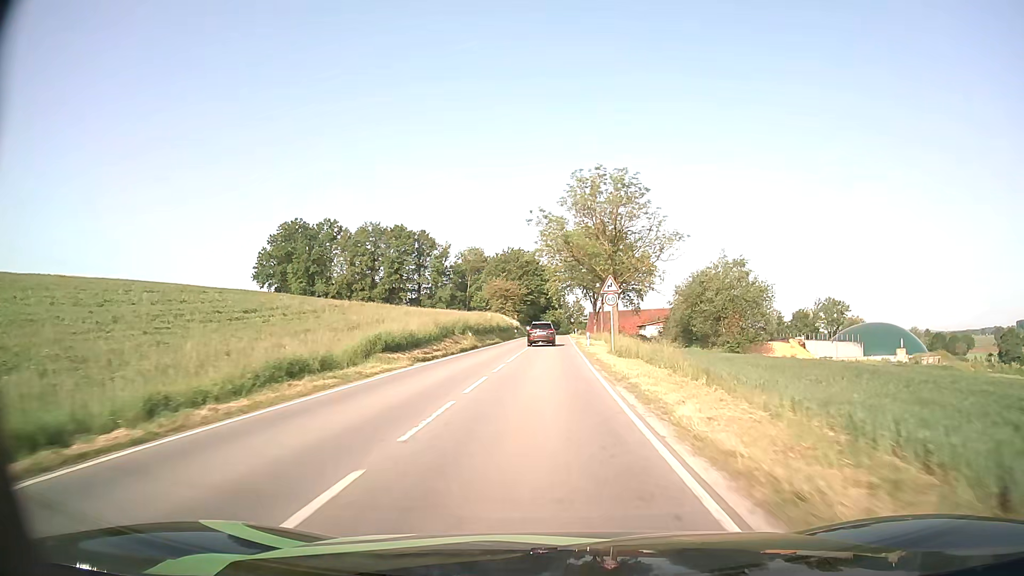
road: secondary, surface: asphalt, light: Day
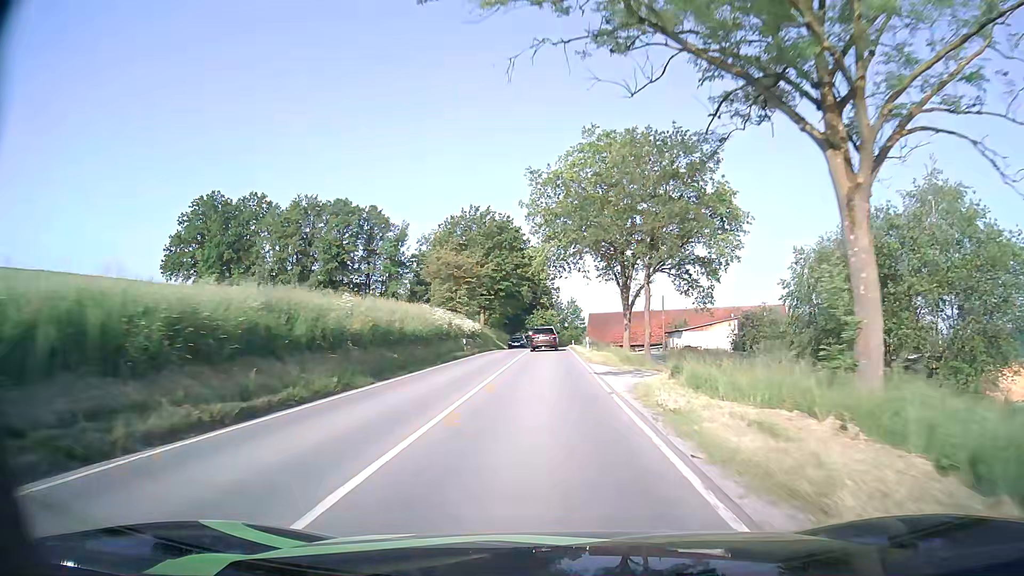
(+0.4, +44.3) m; +1°
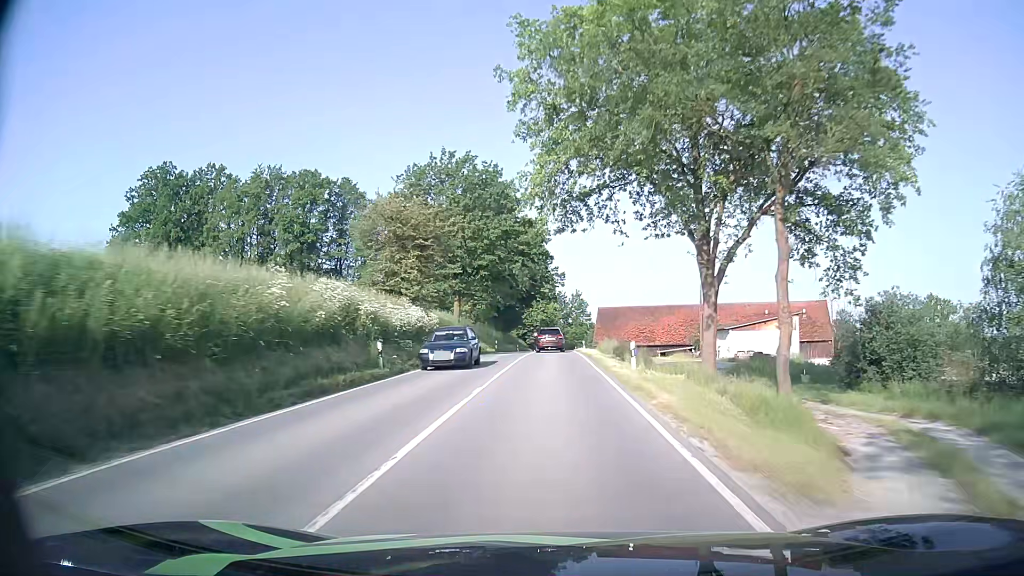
(0.0, +21.7) m; 0°
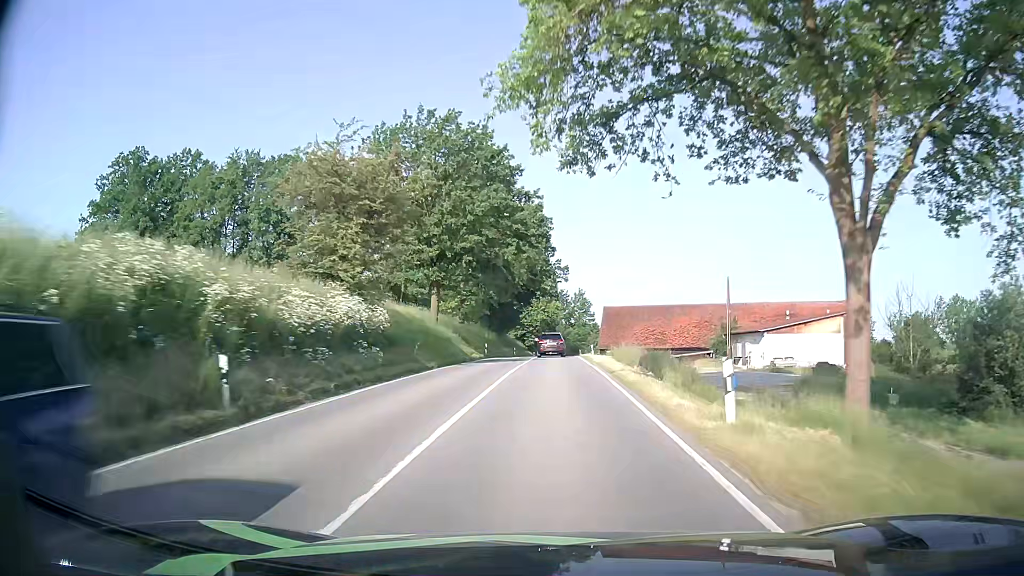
(0.0, +10.5) m; 0°
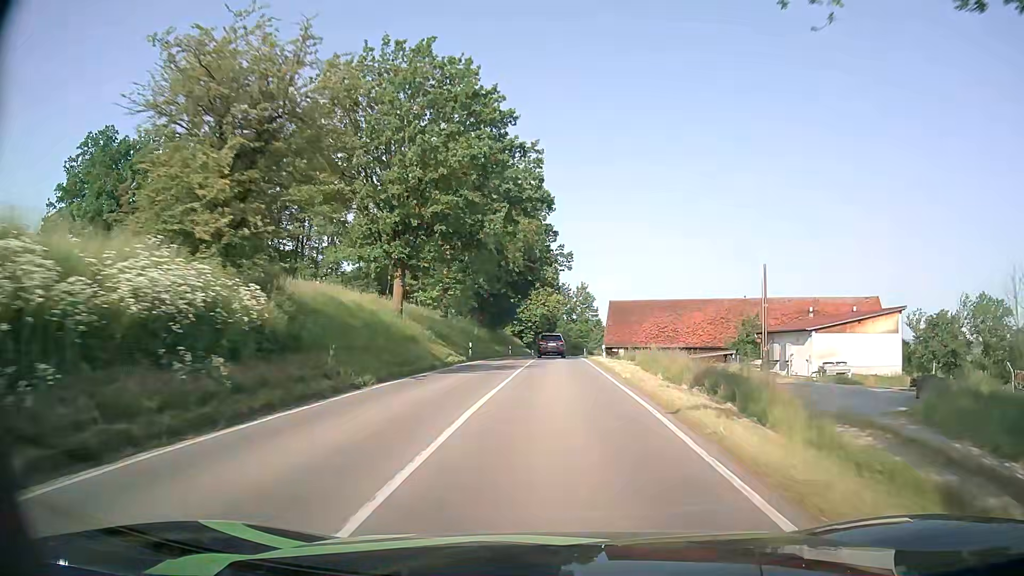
(0.0, +10.2) m; 0°
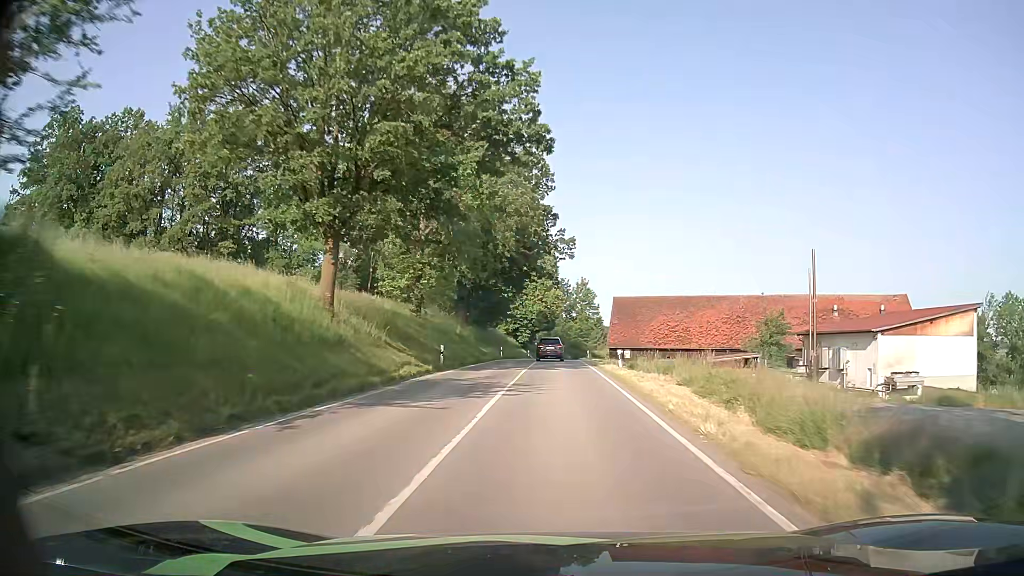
(+0.1, +9.9) m; +1°
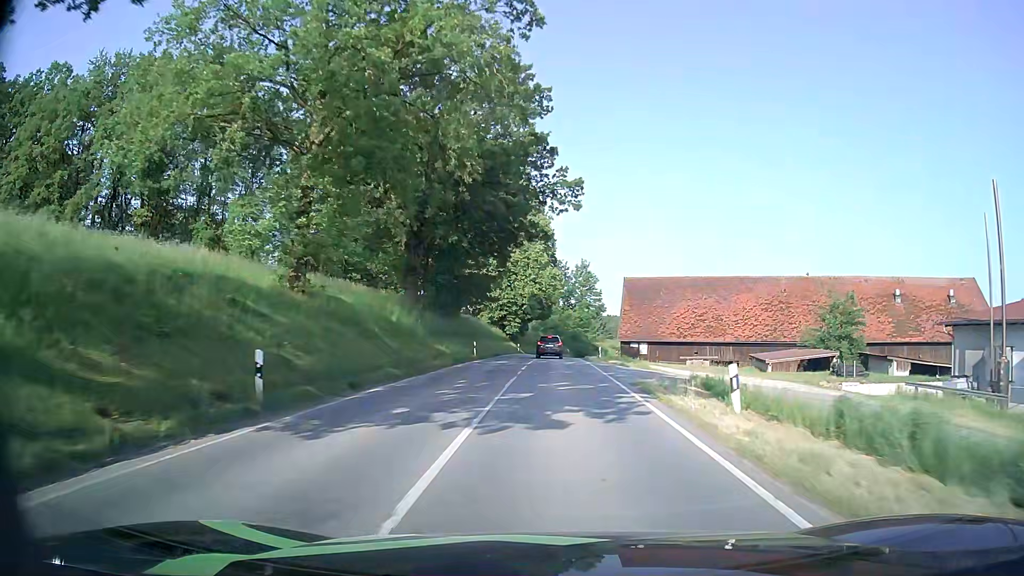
(-0.1, +19.0) m; 0°
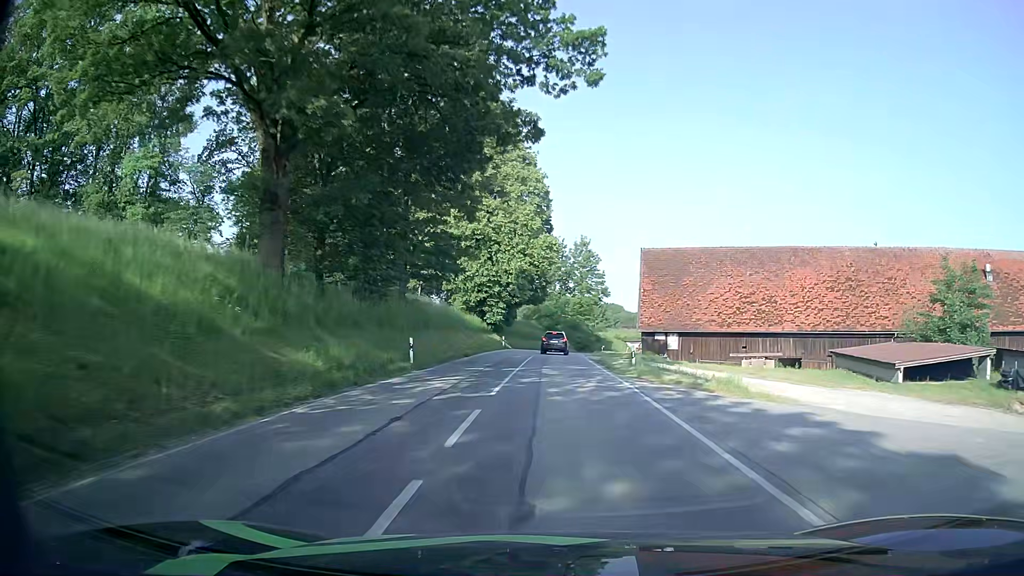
(+0.1, +18.7) m; +1°
(0, +10) (0, +20) (0, +30) (0, +40) (+1, +50) (+2, +60) (+4, +70) (+6, +79) (+9, +89) (+13, +98) m
